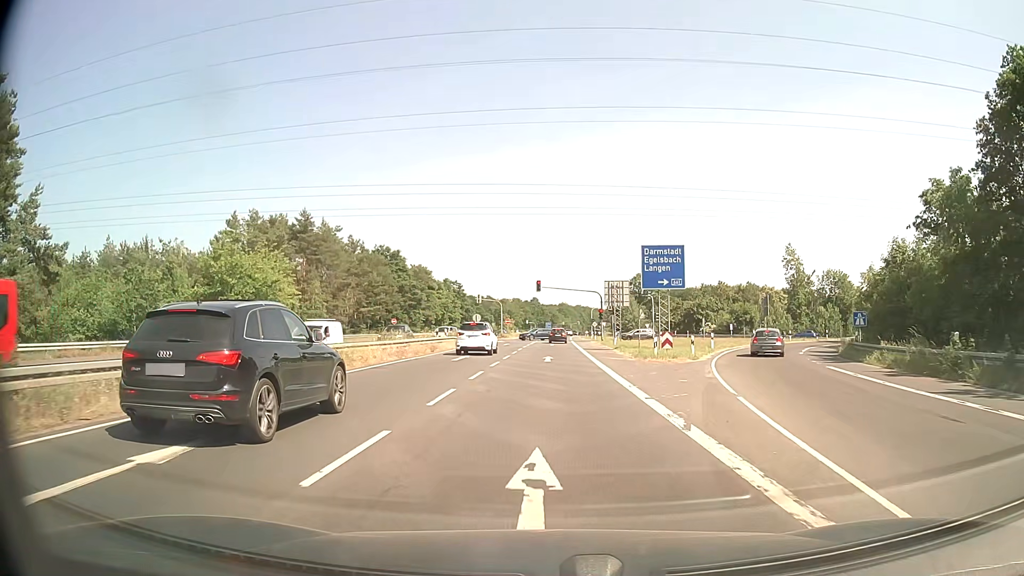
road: secondary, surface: asphalt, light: Day
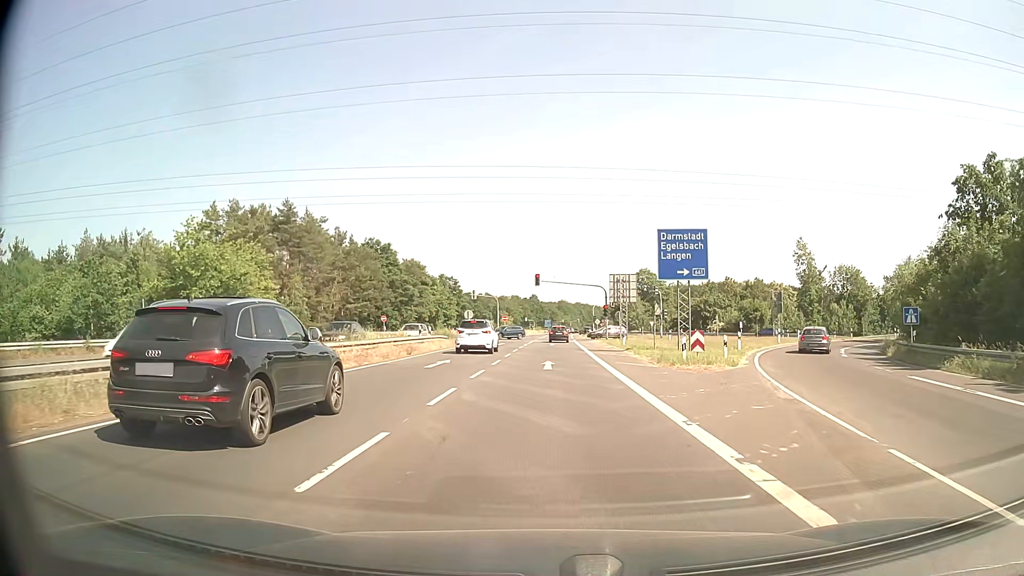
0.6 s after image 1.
(0.0, +6.2) m; 0°
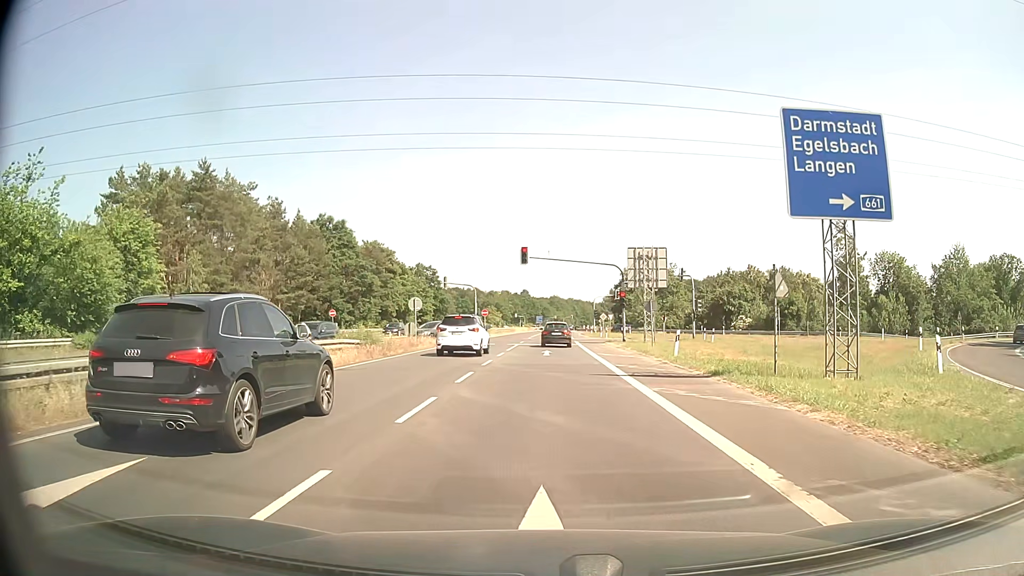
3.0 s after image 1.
(+0.2, +20.2) m; +1°
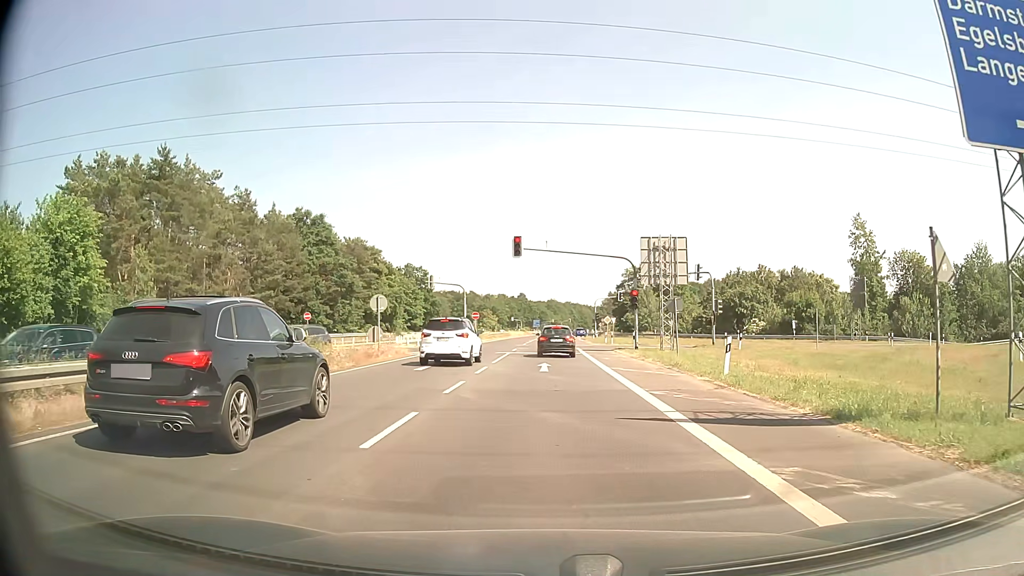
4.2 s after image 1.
(0.0, +7.4) m; 0°
